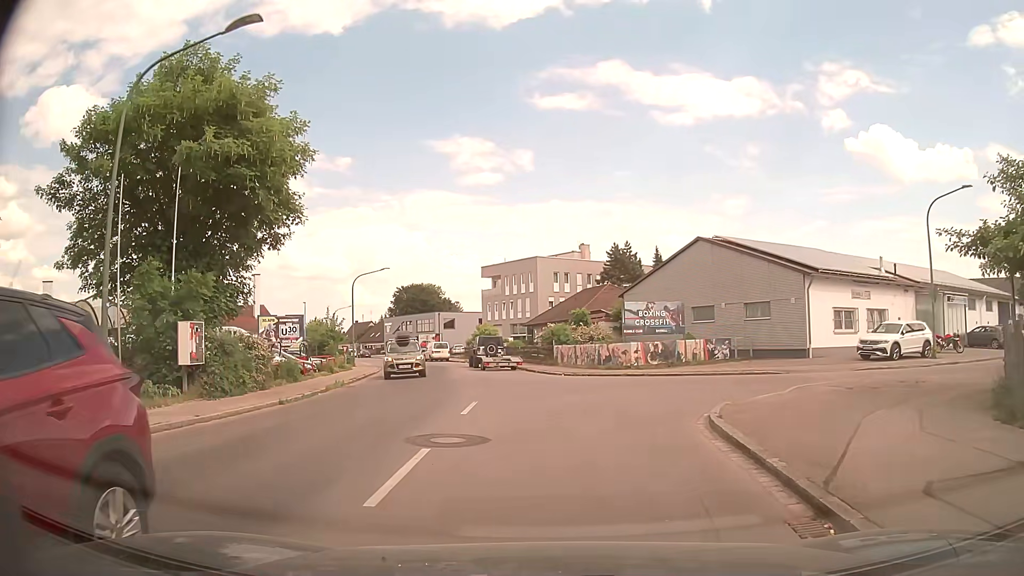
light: Day
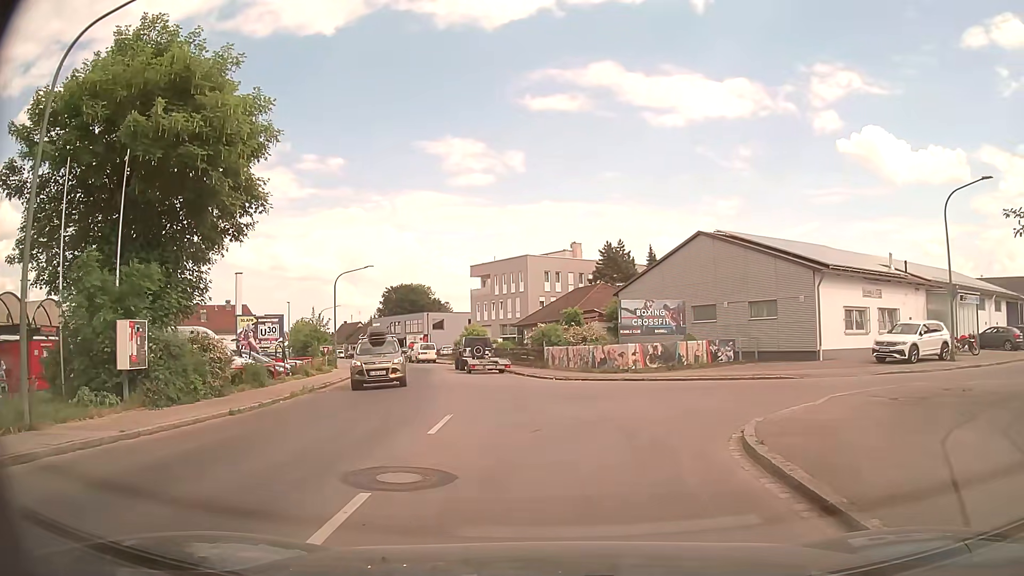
(0.0, +2.4) m; -1°
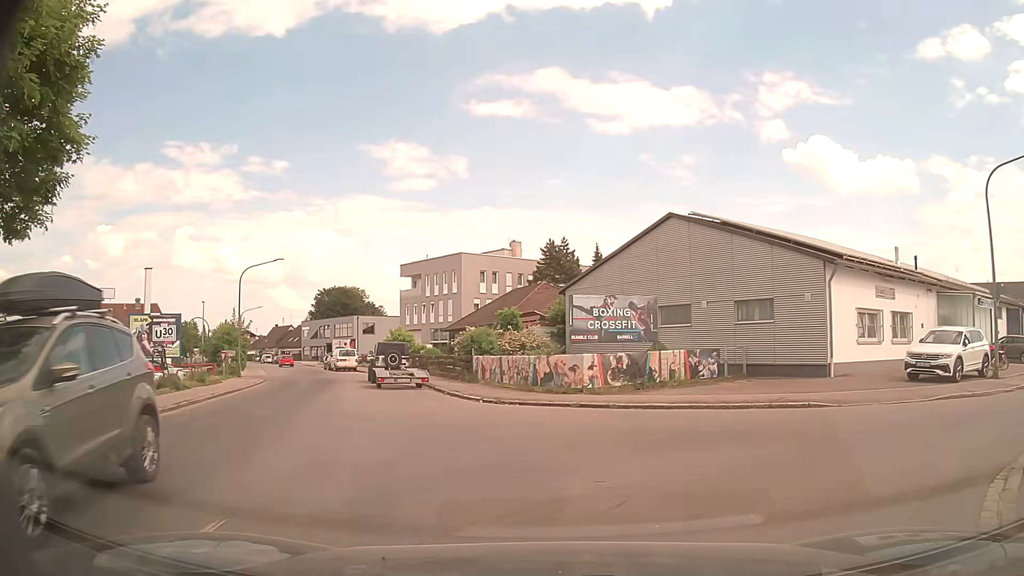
(+0.4, +7.1) m; +4°
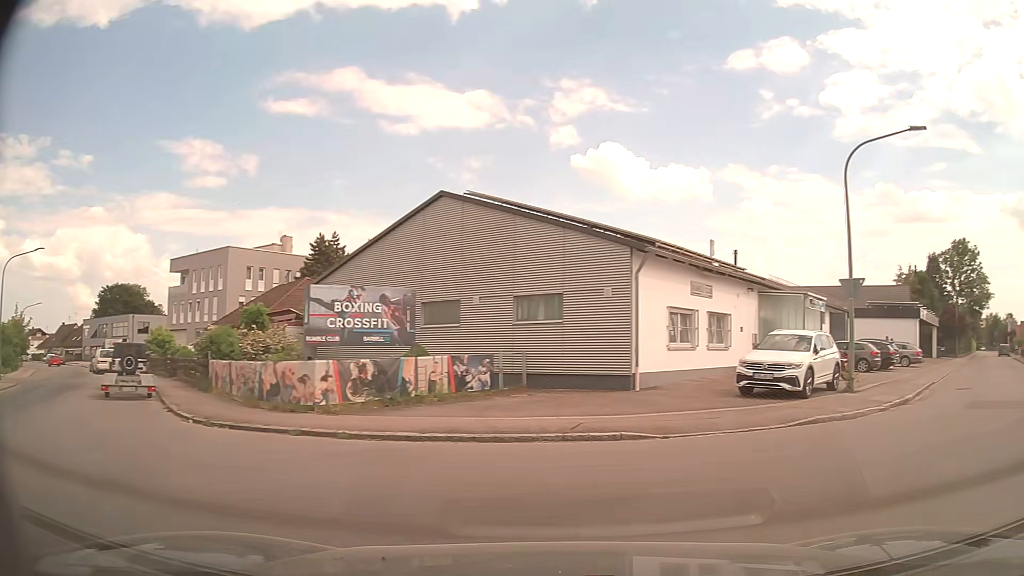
(+0.7, +4.5) m; +19°
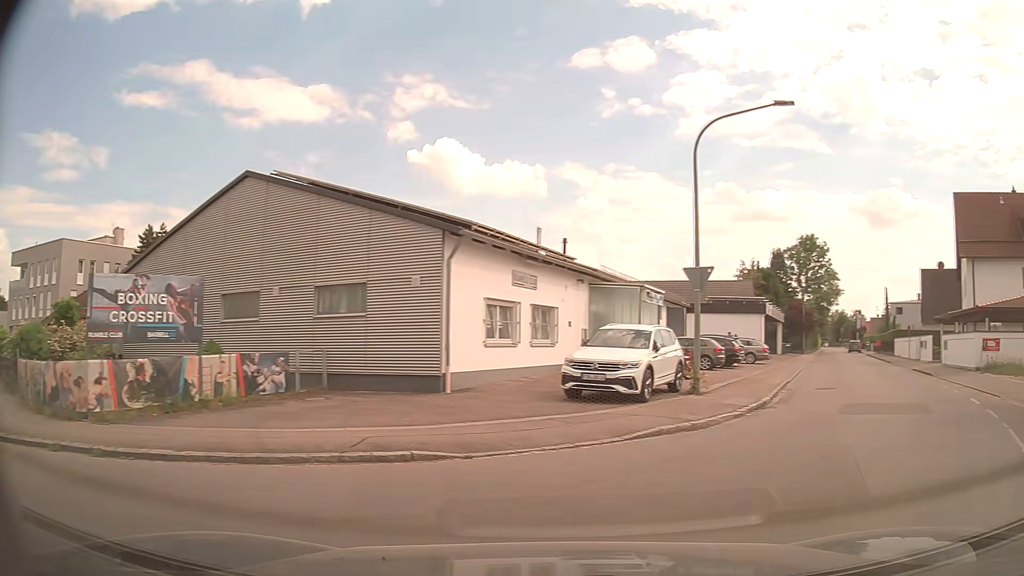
(+0.3, +2.3) m; +14°
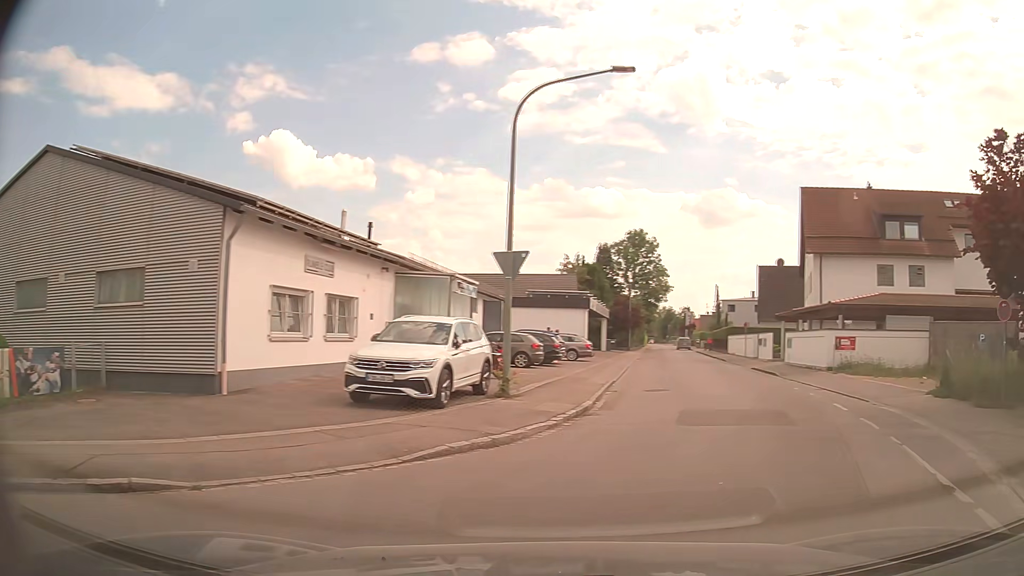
(+0.3, +2.3) m; +14°
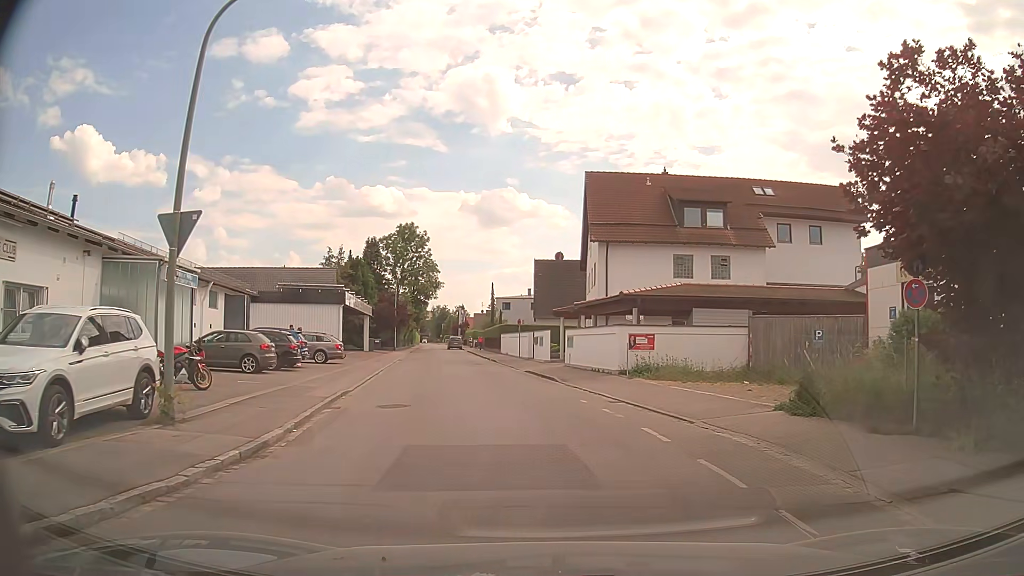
(+1.2, +4.8) m; +22°
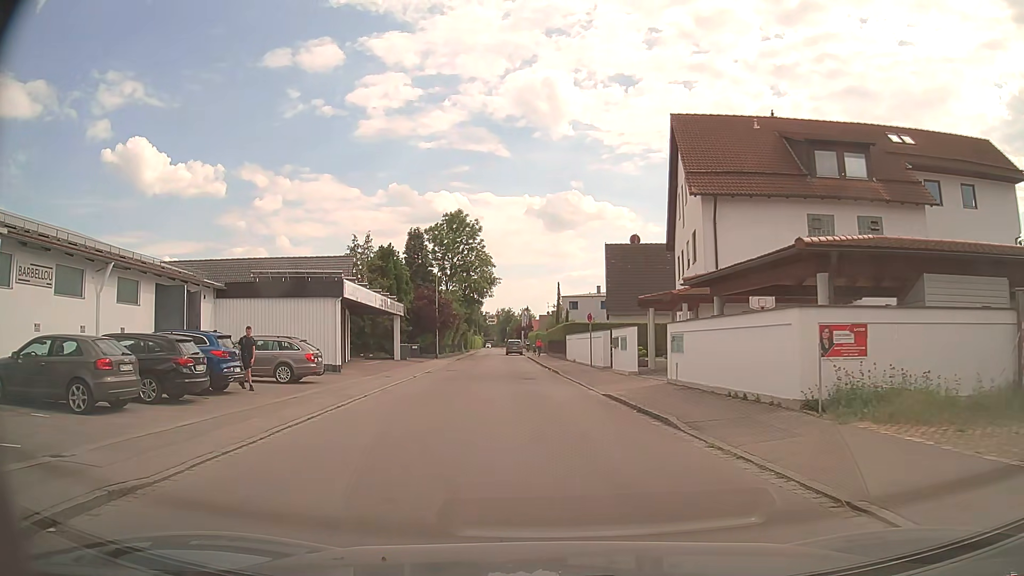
(-0.4, +12.4) m; -6°
